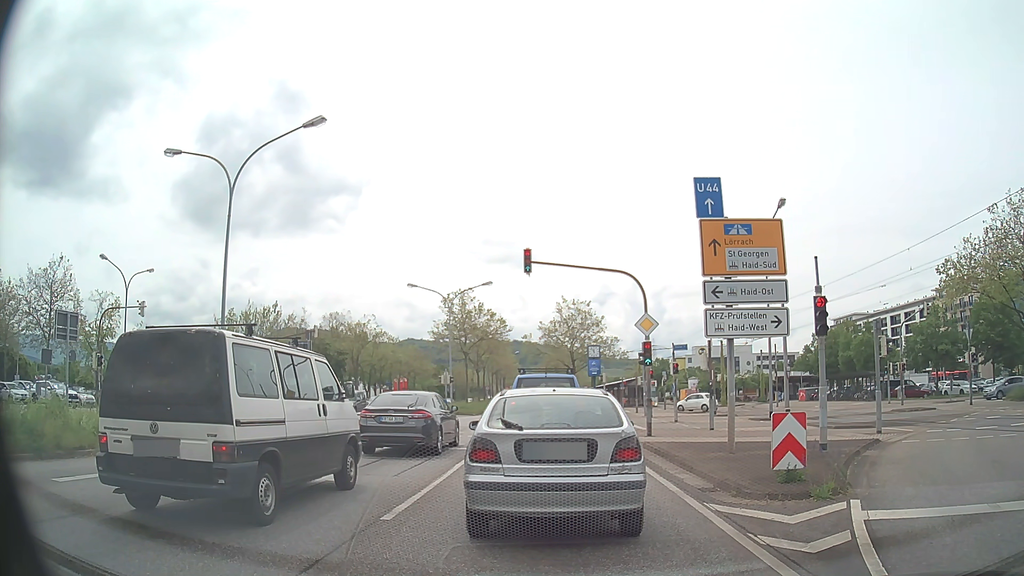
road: primary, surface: asphalt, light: Day
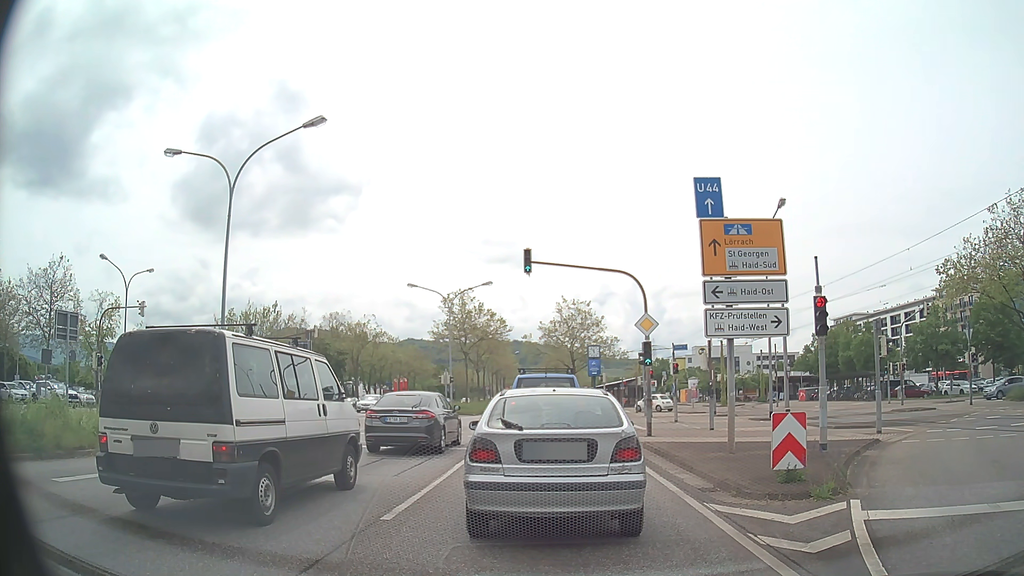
(0.0, 0.0) m; 0°
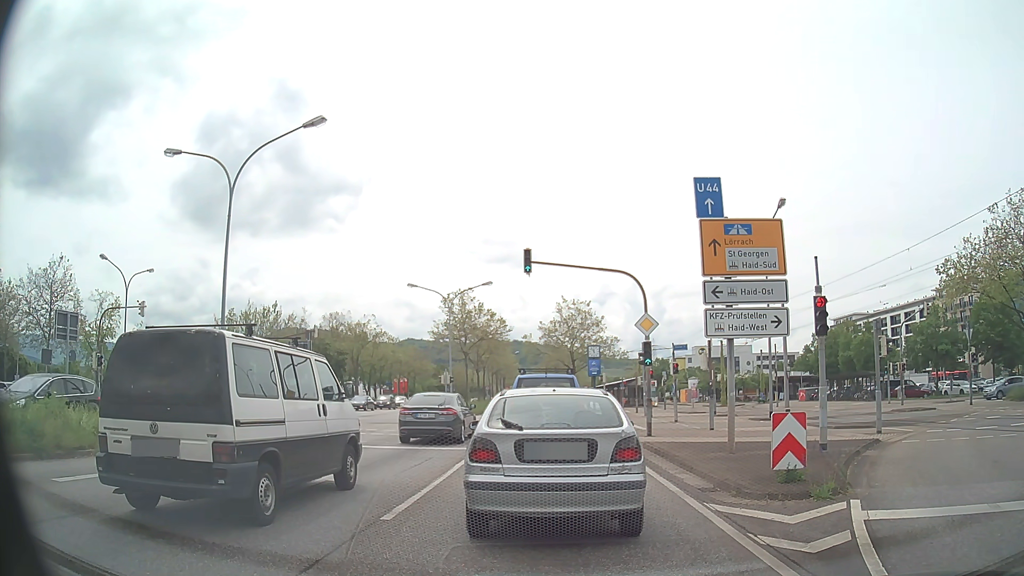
(0.0, 0.0) m; 0°
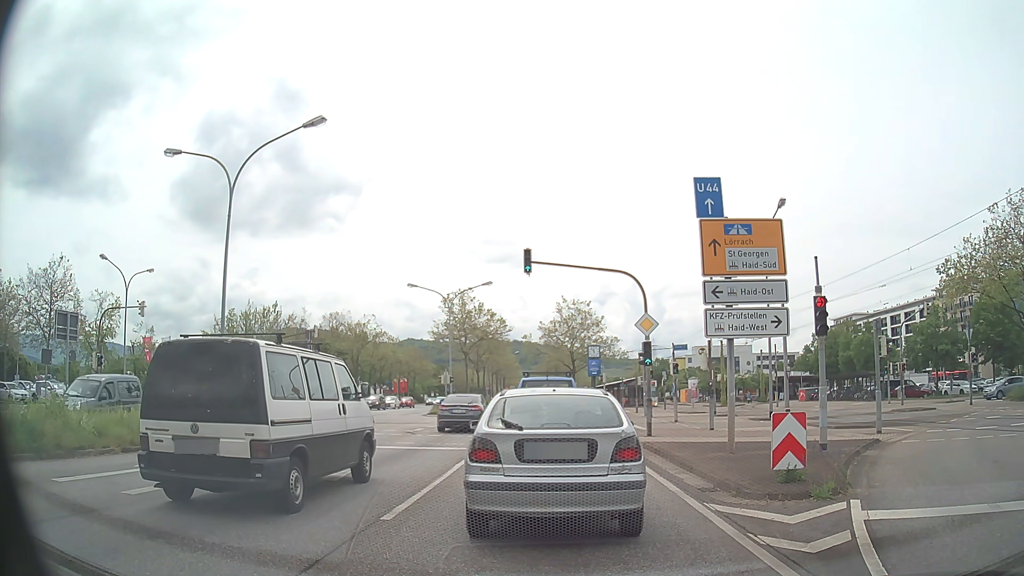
(0.0, 0.0) m; 0°
